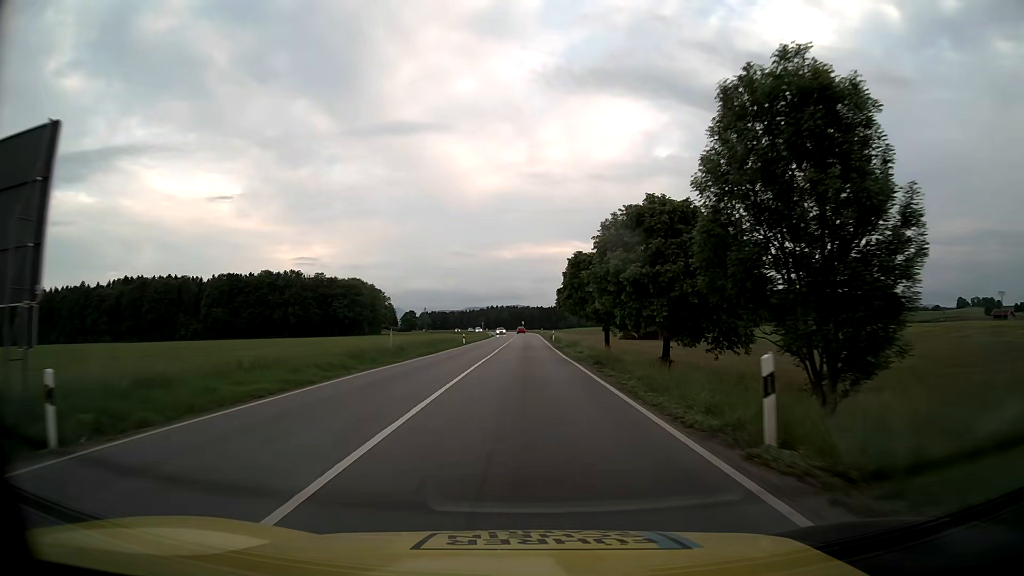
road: primary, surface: asphalt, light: Day
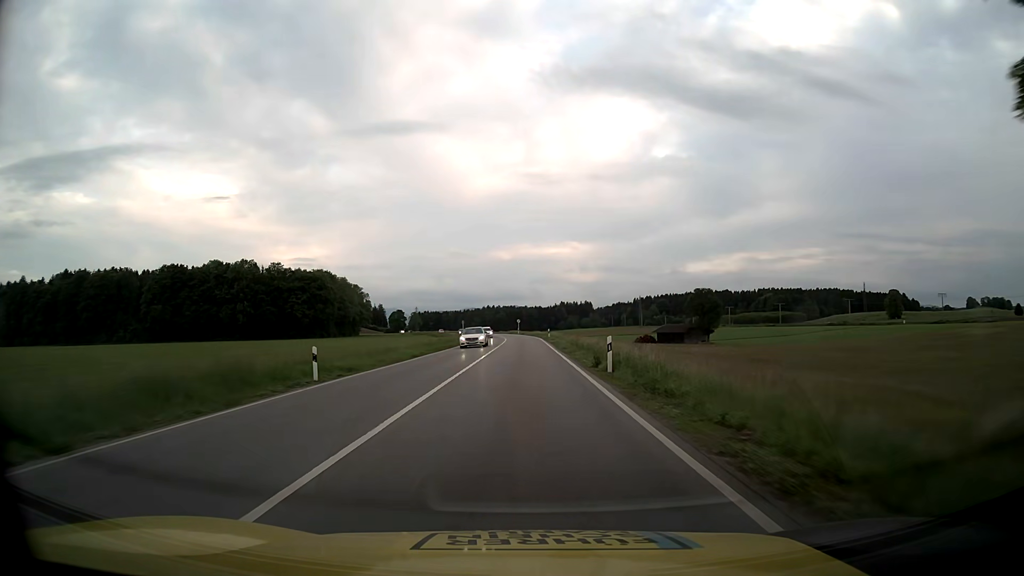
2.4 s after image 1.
(+0.3, +47.3) m; 0°
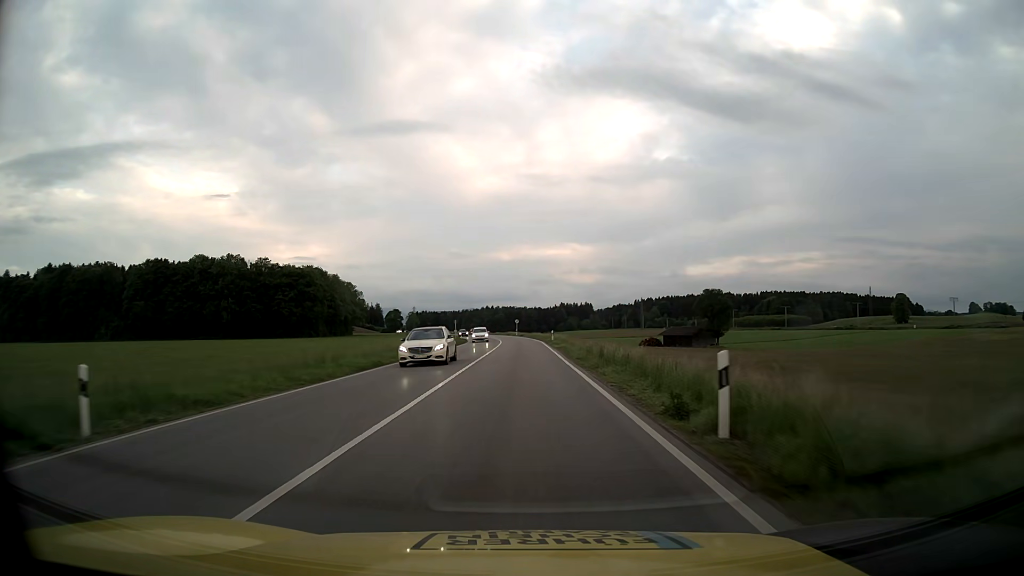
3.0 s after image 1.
(0.0, +11.8) m; 0°
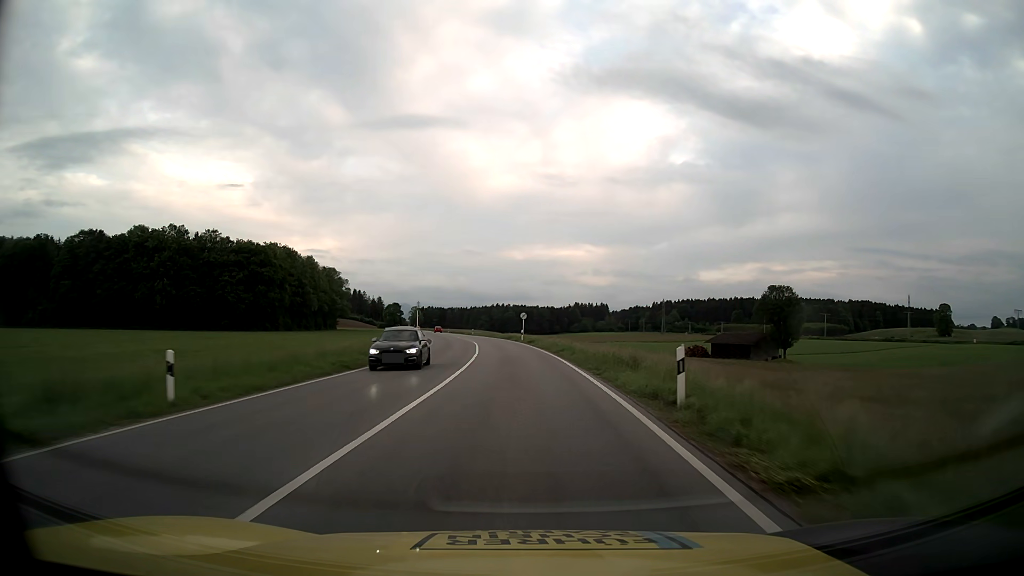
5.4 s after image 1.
(-0.2, +47.1) m; -1°
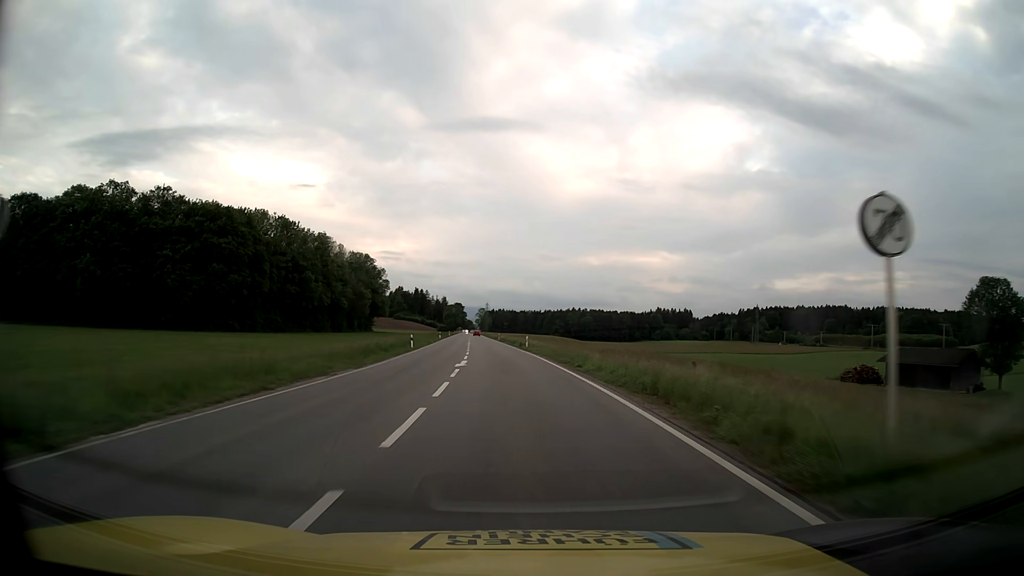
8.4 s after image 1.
(-2.9, +59.0) m; -6°
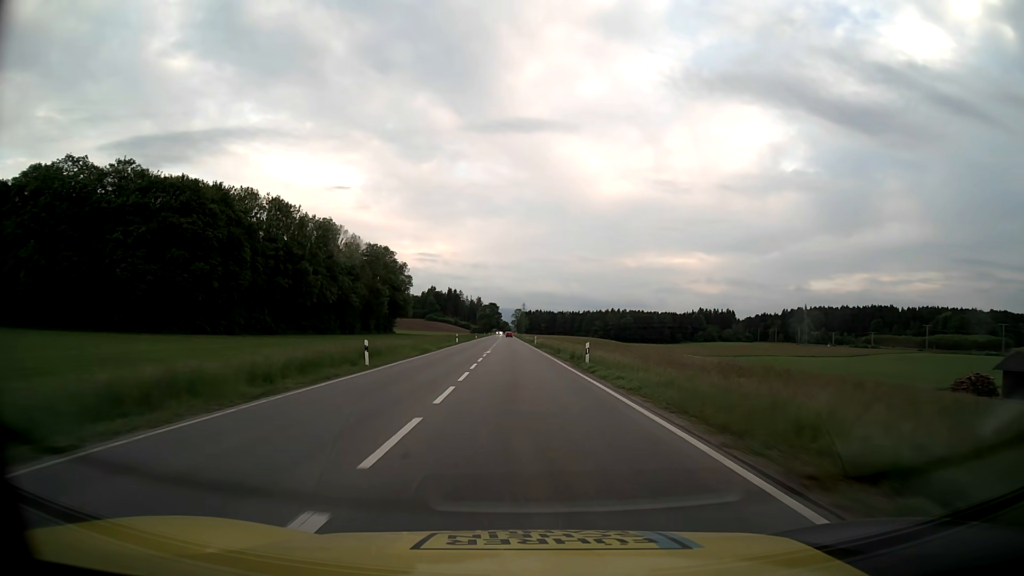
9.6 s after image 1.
(-0.9, +25.4) m; -3°
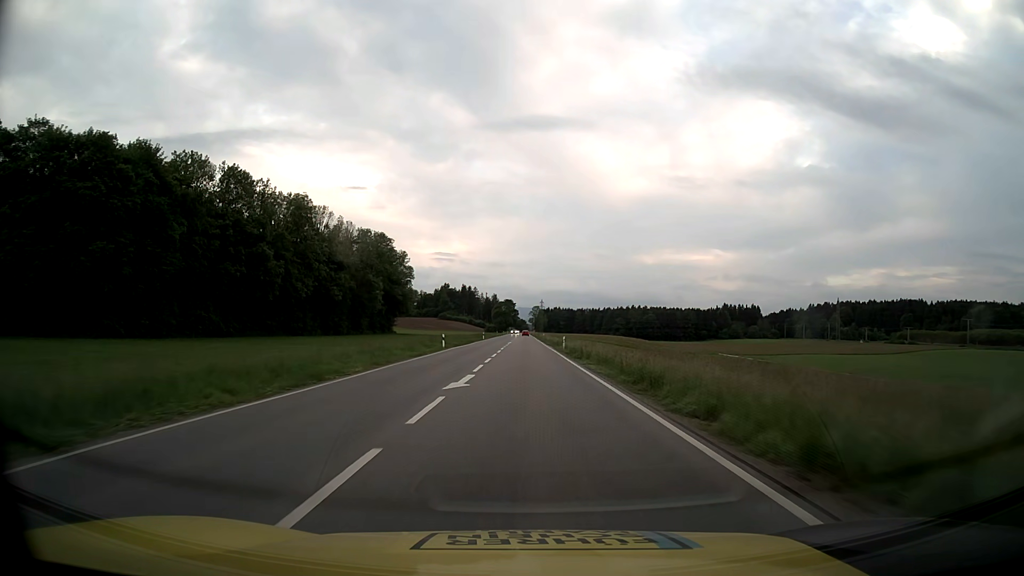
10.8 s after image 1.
(-0.4, +27.2) m; -1°
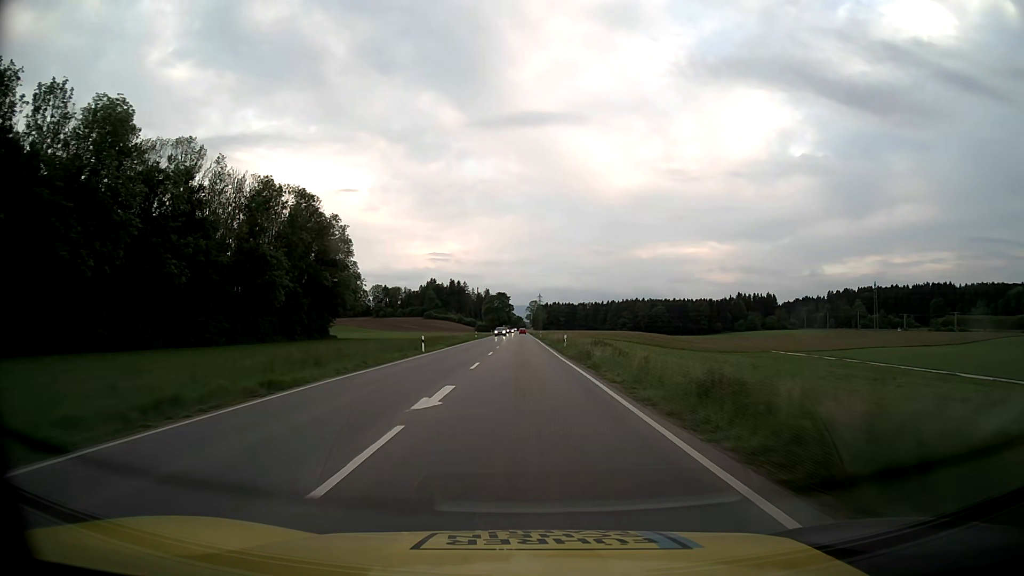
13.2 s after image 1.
(-0.1, +58.5) m; 0°
(0, +10) (0, +20) (0, +30) (0, +40) (0, +50) (0, +60) (0, +70) (0, +80) (0, +90) (-1, +100) m
